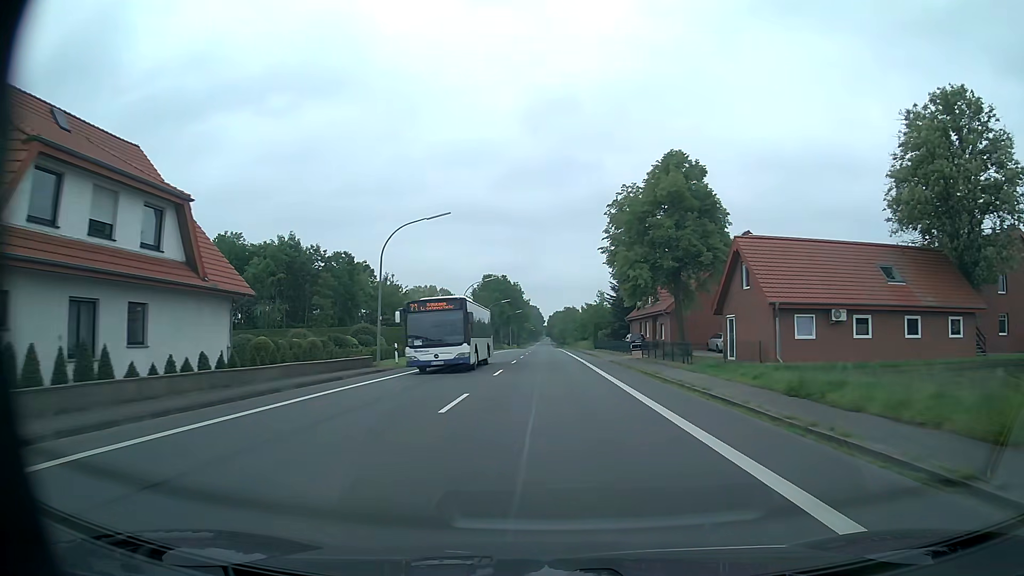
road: primary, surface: asphalt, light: Day
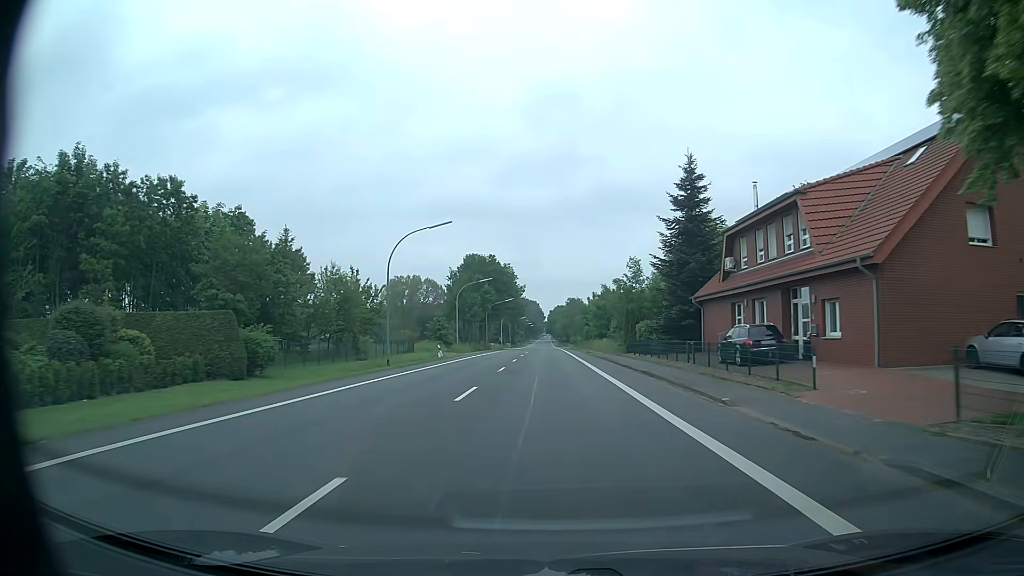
(0.0, +33.8) m; 0°
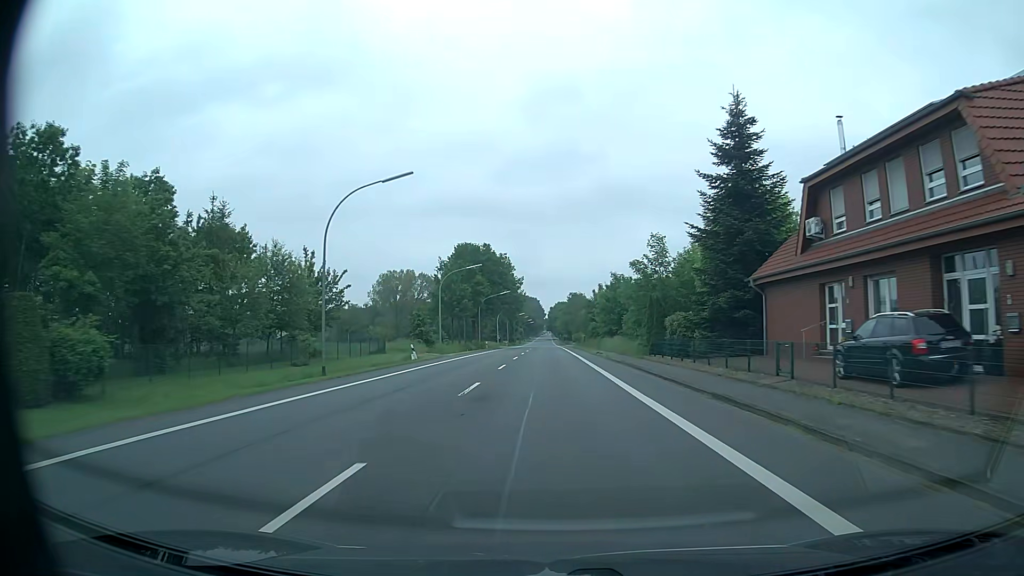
(0.0, +11.3) m; 0°
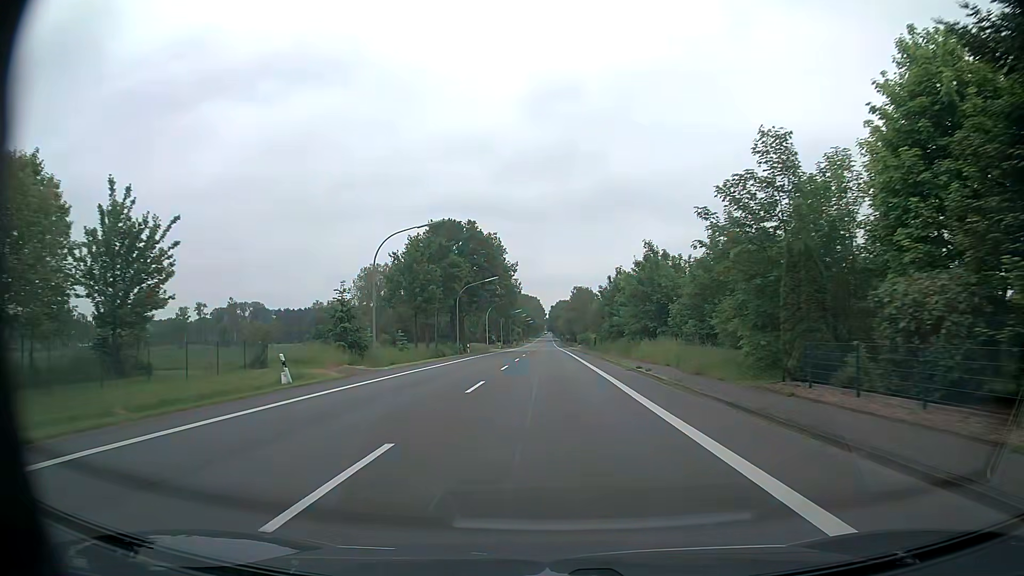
(0.0, +22.7) m; 0°
